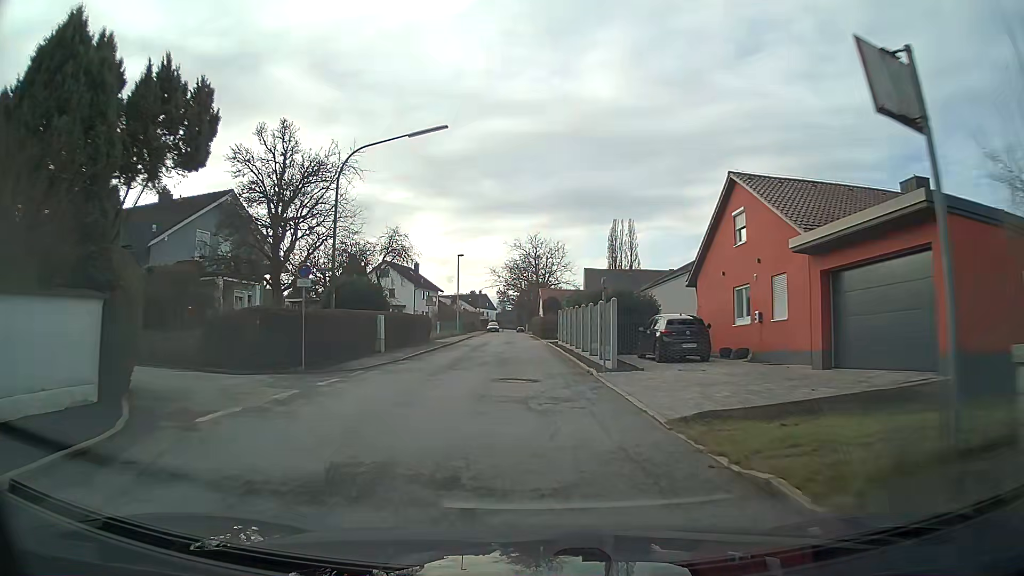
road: residential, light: Day
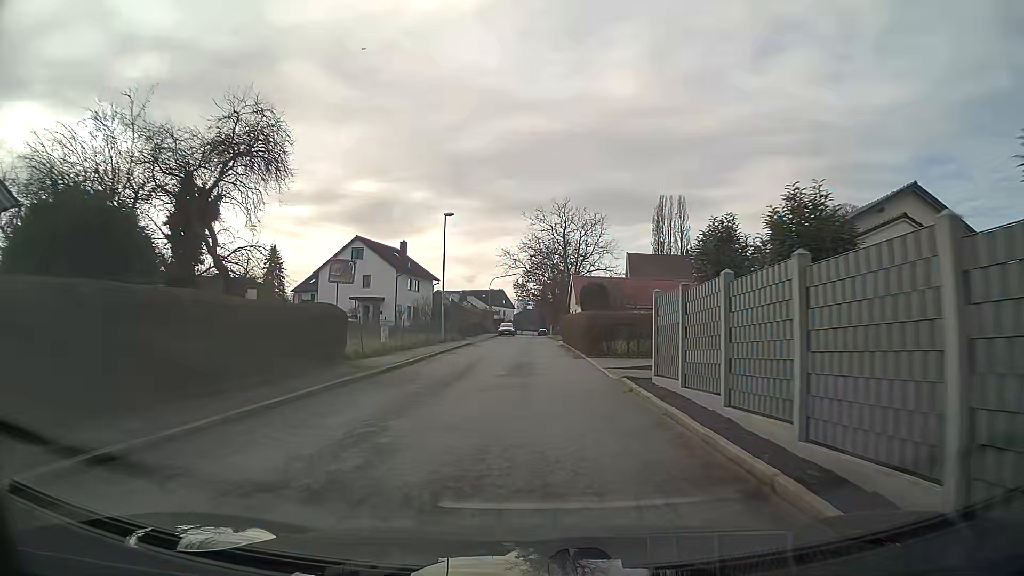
(-0.5, +25.7) m; -1°
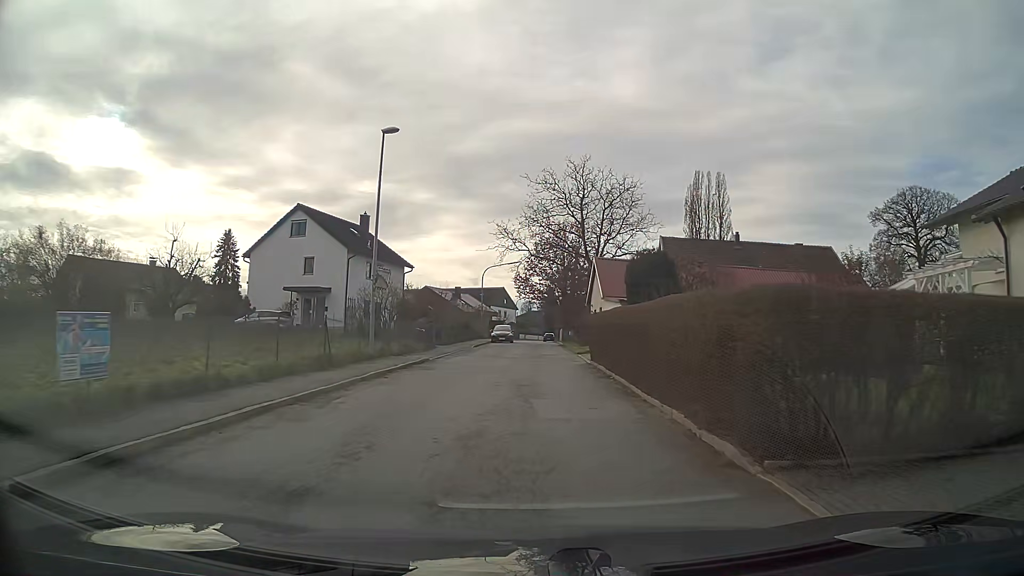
(-0.1, +19.2) m; -1°
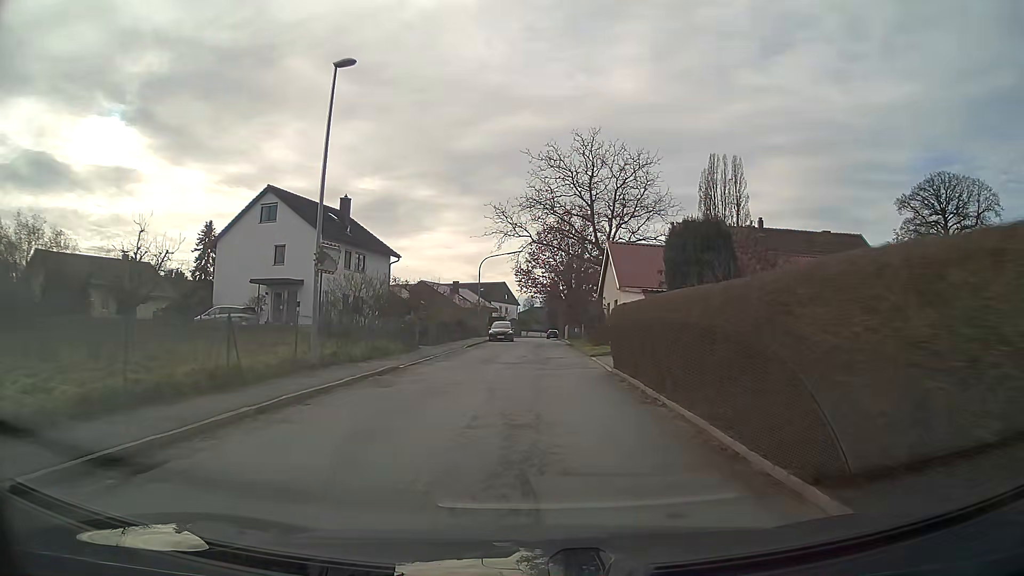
(0.0, +6.4) m; 0°
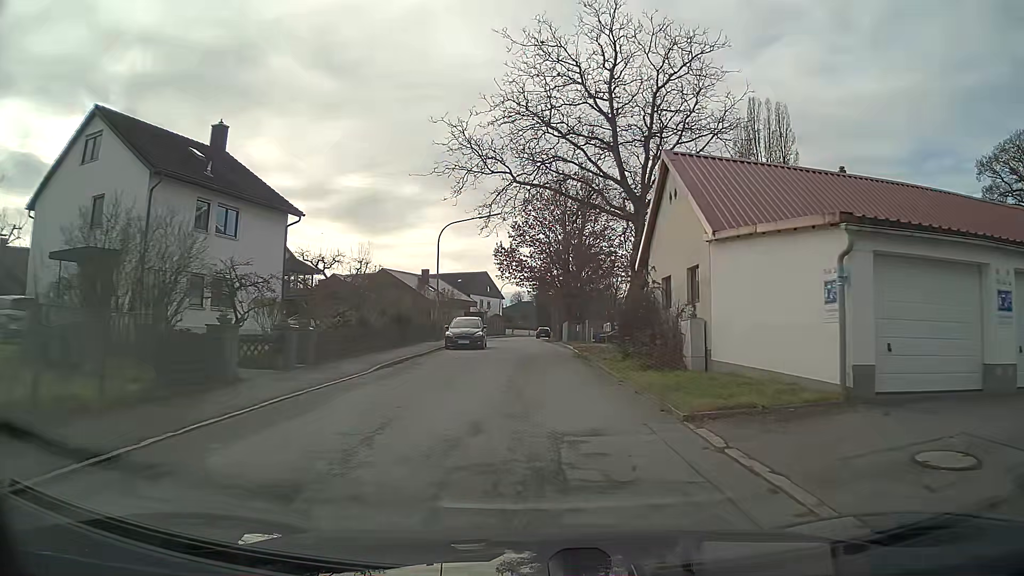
(+0.2, +19.0) m; +1°
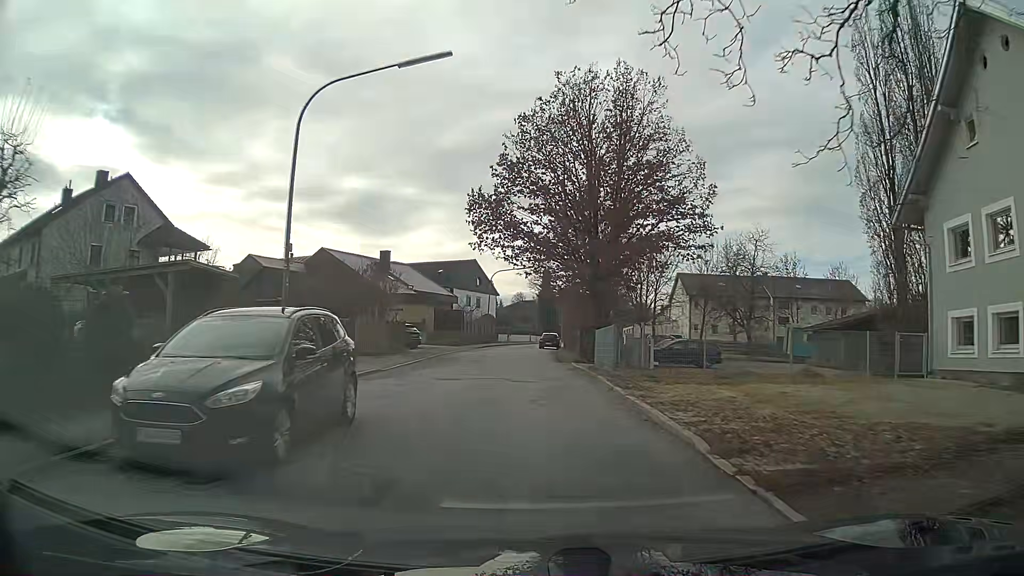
(-0.1, +25.0) m; -1°
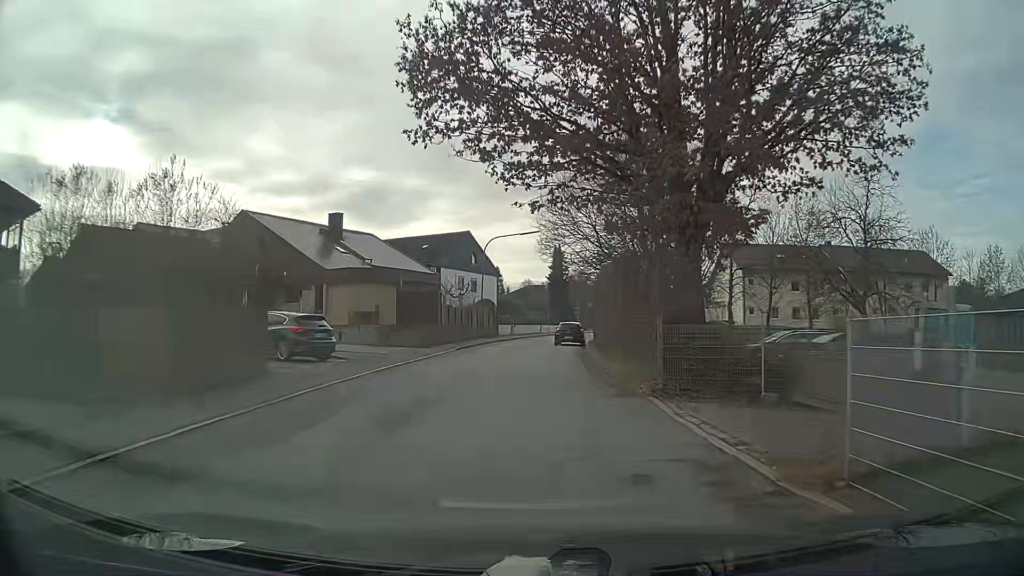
(-0.1, +18.4) m; 0°
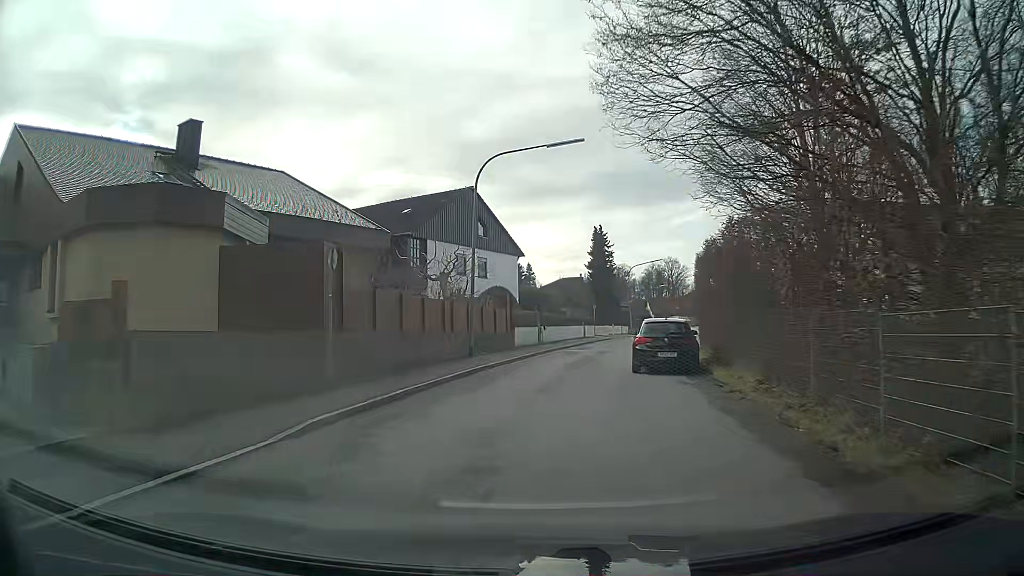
(-0.2, +23.5) m; -4°
(0, +10) (+1, +20) (+4, +30) (+7, +39) (+10, +49) (+13, +58) (+16, +68) (+18, +77) (+21, +87) (+23, +97) m
